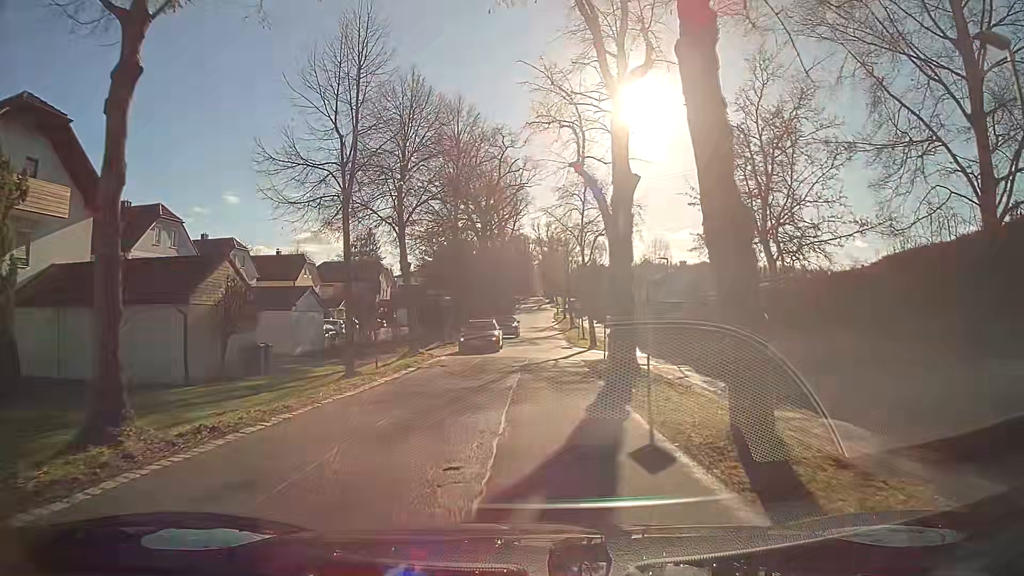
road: secondary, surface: asphalt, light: Day
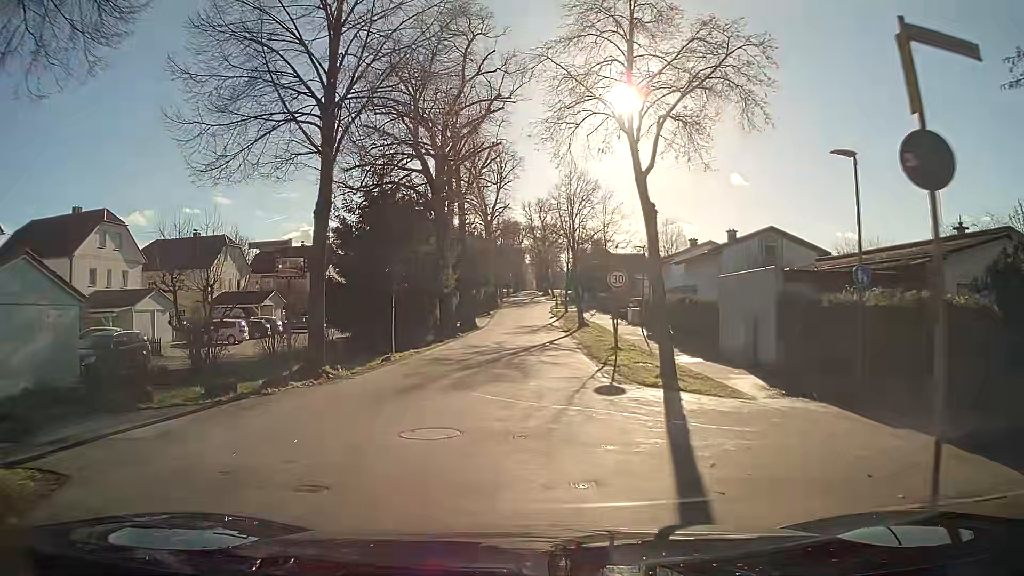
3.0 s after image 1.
(0.0, +22.4) m; 0°
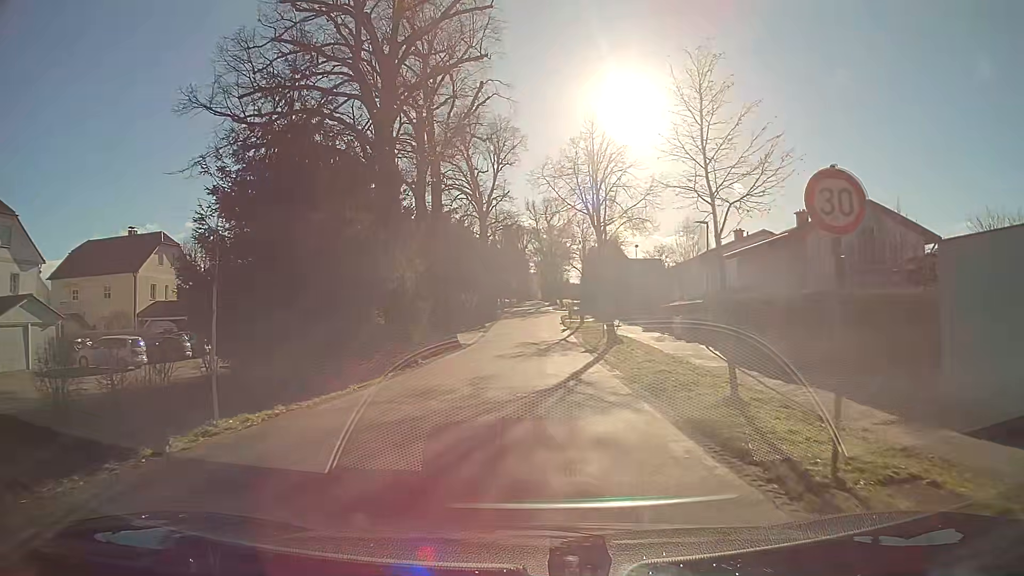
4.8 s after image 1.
(-0.1, +14.3) m; 0°
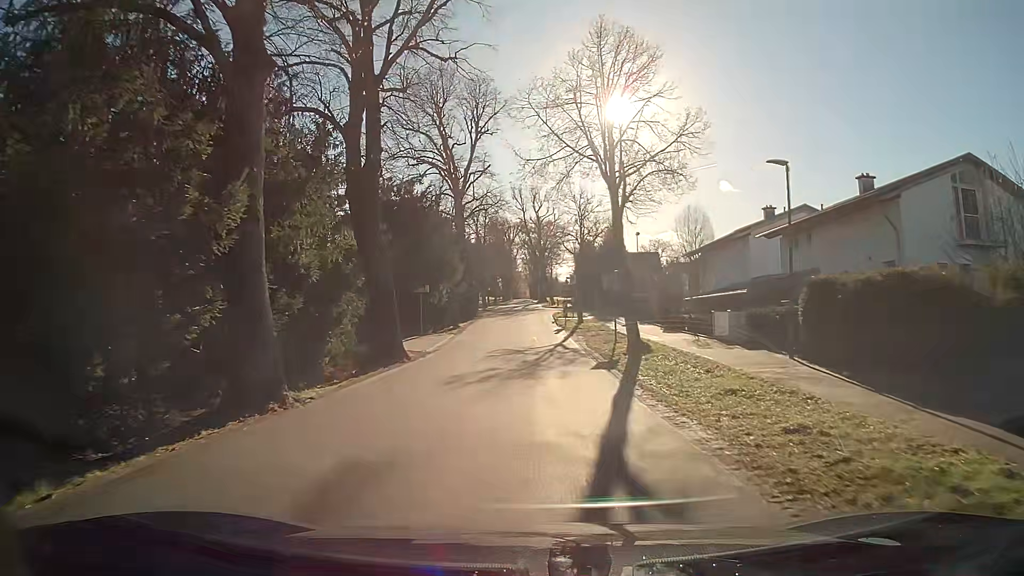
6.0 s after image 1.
(+0.1, +10.5) m; +1°
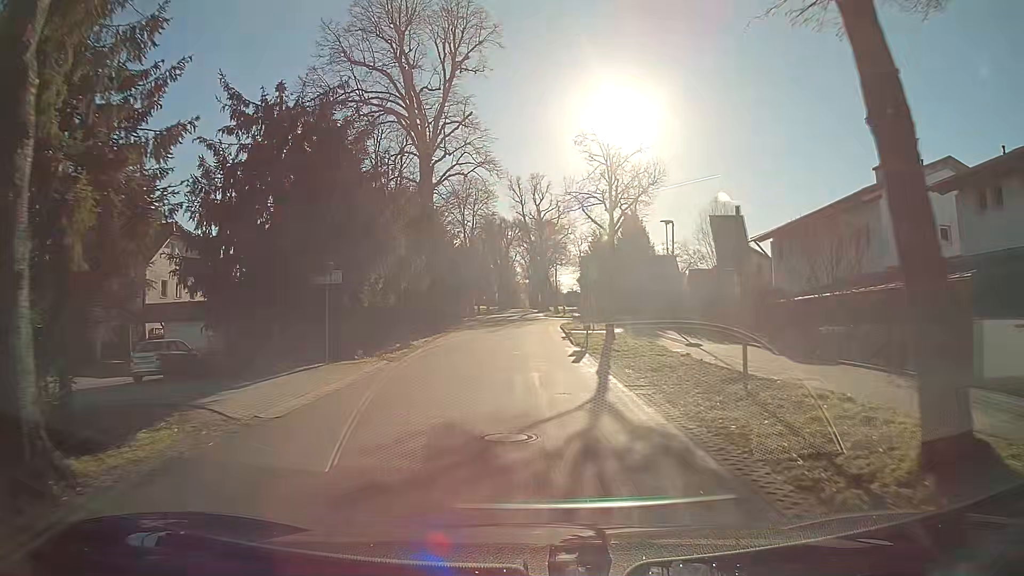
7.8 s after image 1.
(-0.1, +16.2) m; -1°
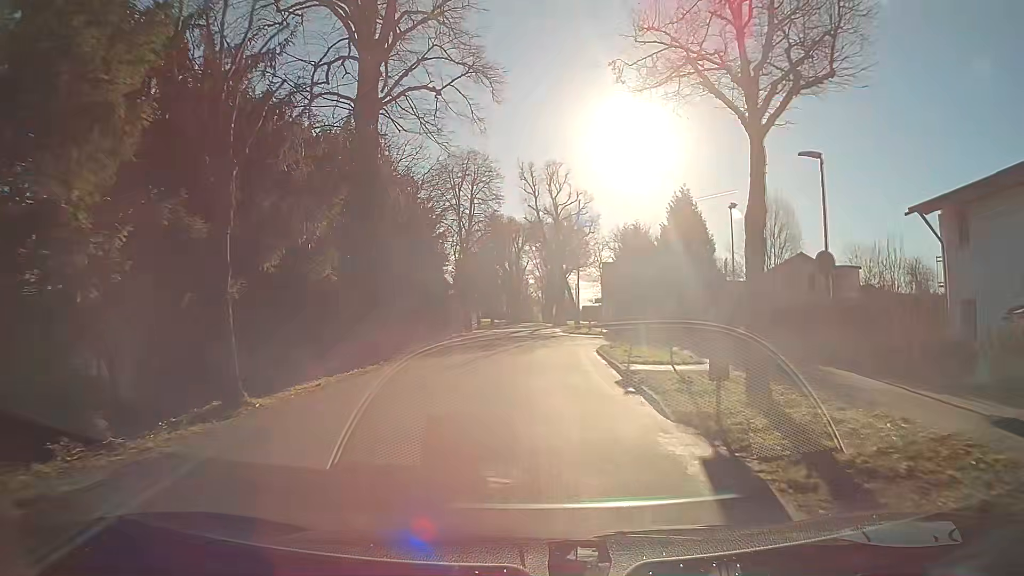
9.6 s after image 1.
(0.0, +15.6) m; 0°
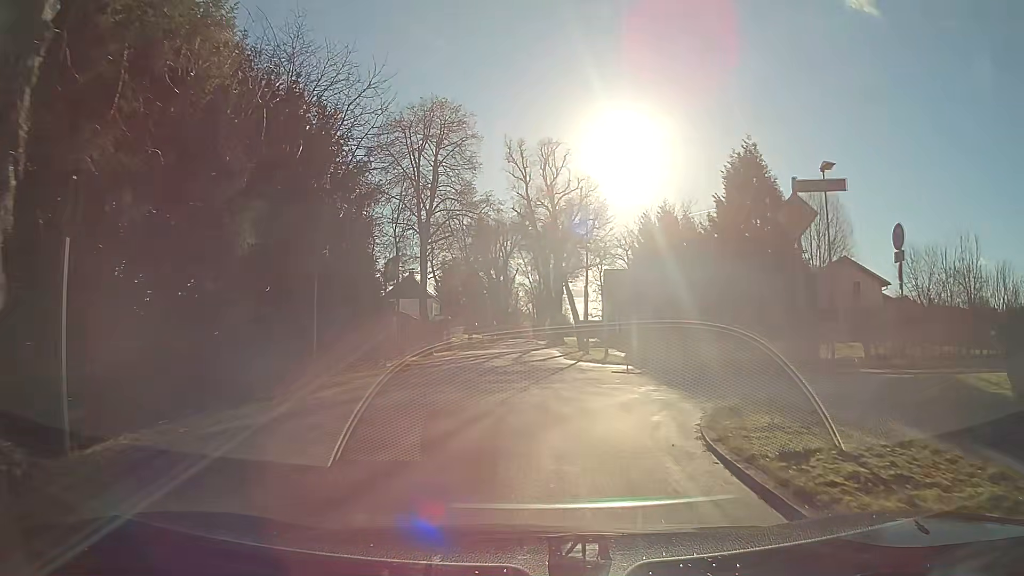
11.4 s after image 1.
(+0.1, +15.3) m; 0°
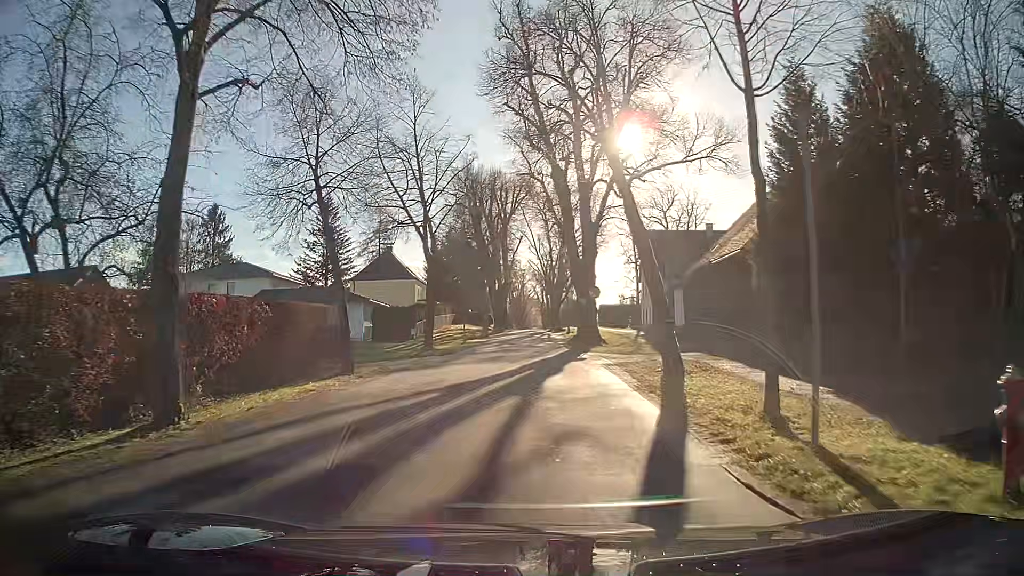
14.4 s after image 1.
(-0.2, +25.9) m; -1°
(0, +10) (0, +20) (0, +30) (0, +40) (0, +50) (0, +60) (0, +70) (0, +80) (+1, +90) (+1, +100) m
